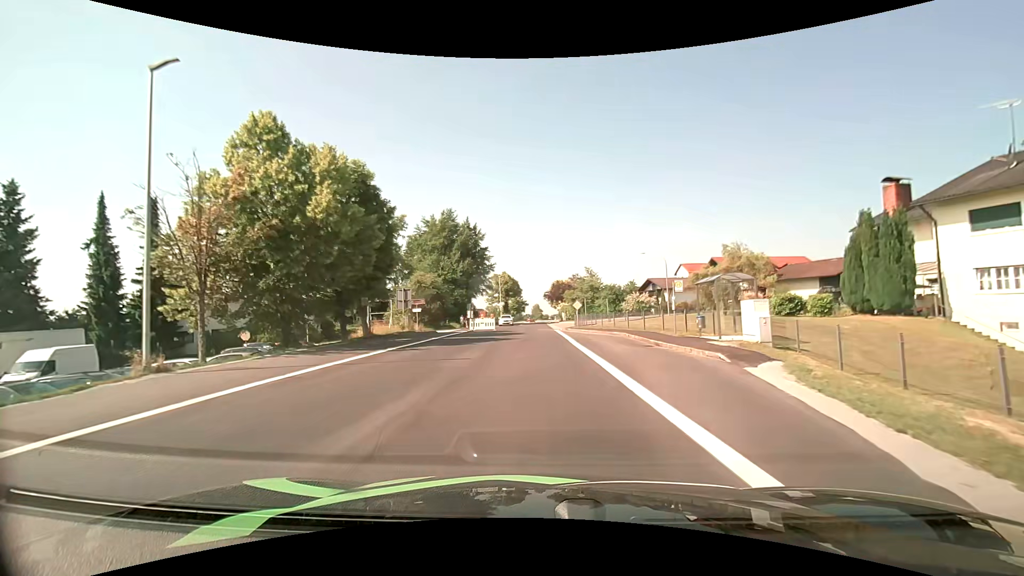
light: Day
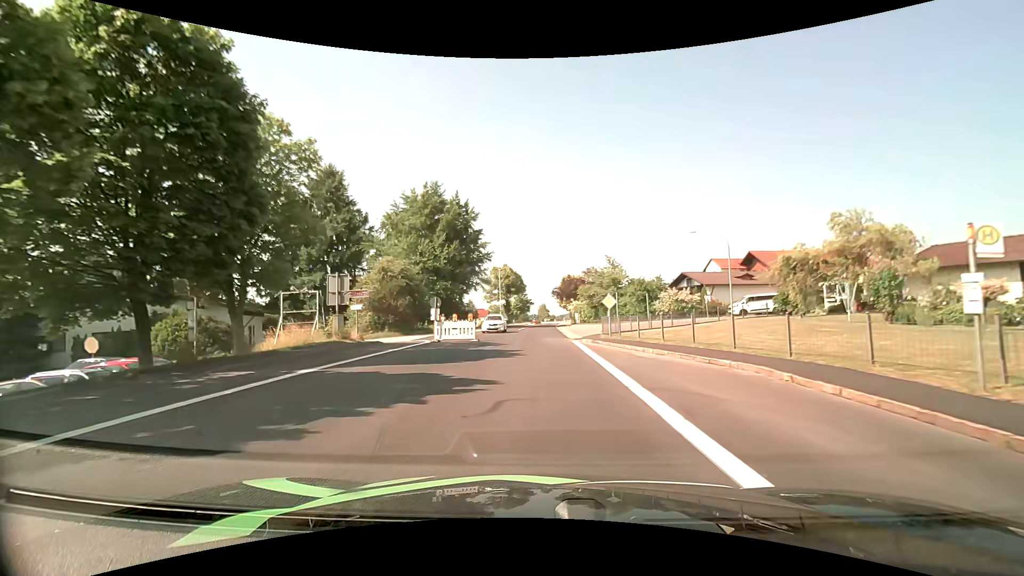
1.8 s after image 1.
(-0.1, +16.6) m; -1°
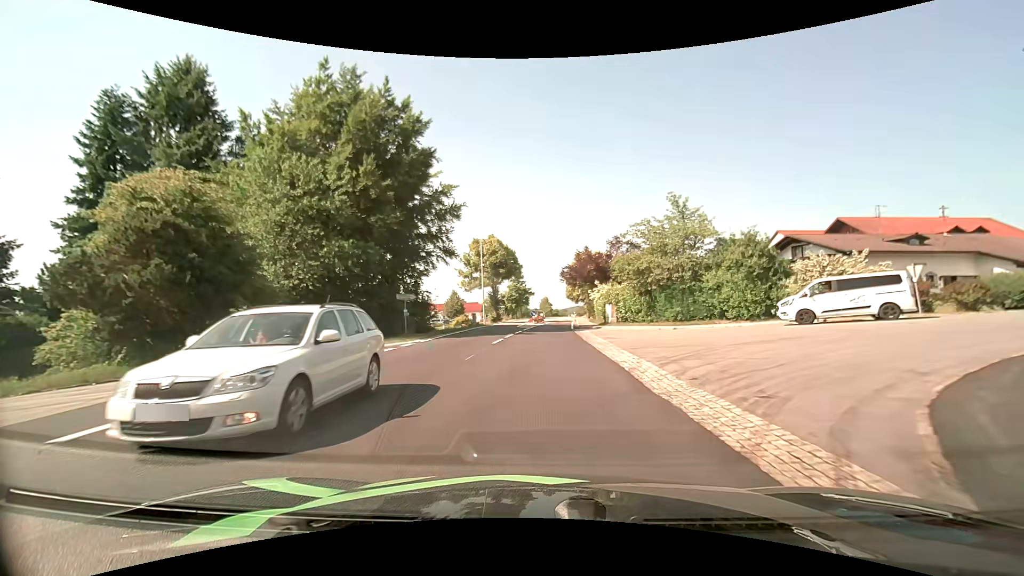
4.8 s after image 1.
(-0.1, +29.0) m; 0°
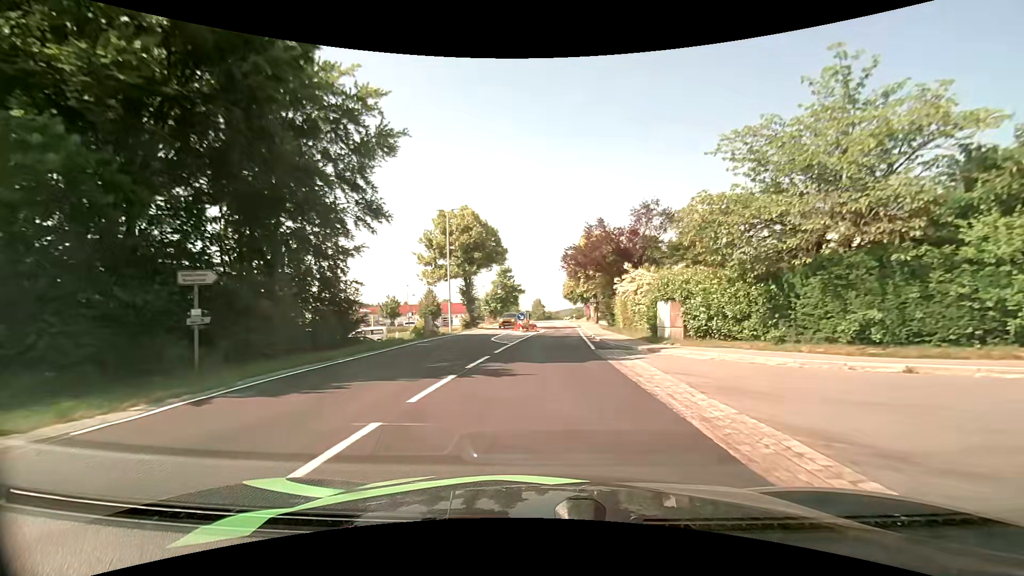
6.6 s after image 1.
(-0.1, +17.8) m; 0°
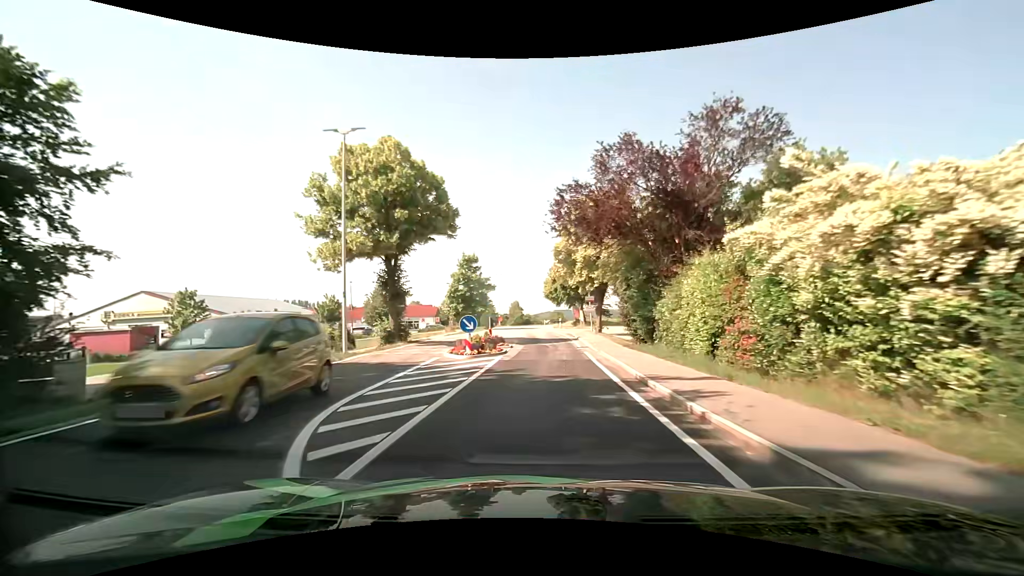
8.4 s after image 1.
(+0.3, +17.9) m; +2°
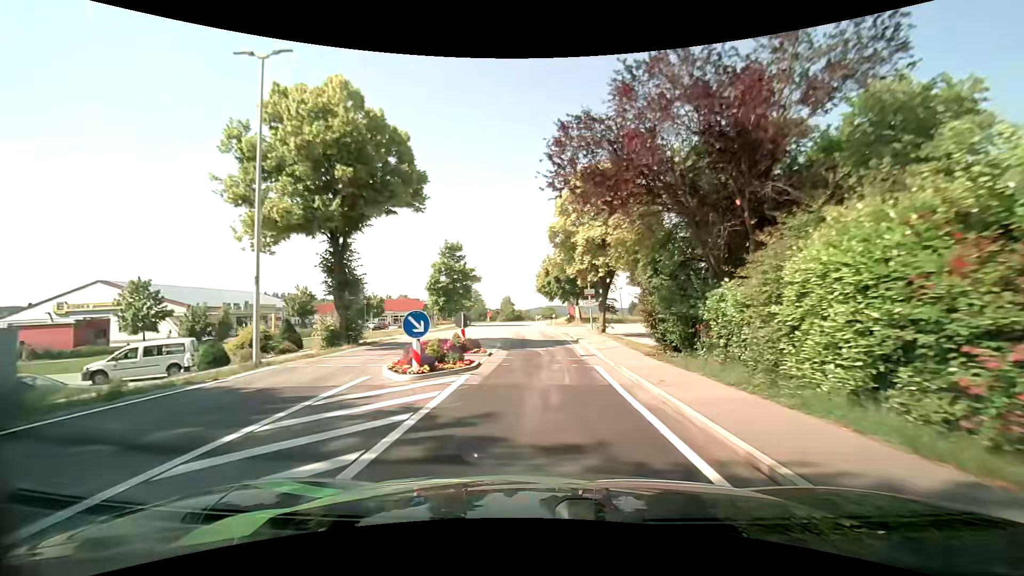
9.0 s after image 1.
(+0.1, +6.1) m; +1°
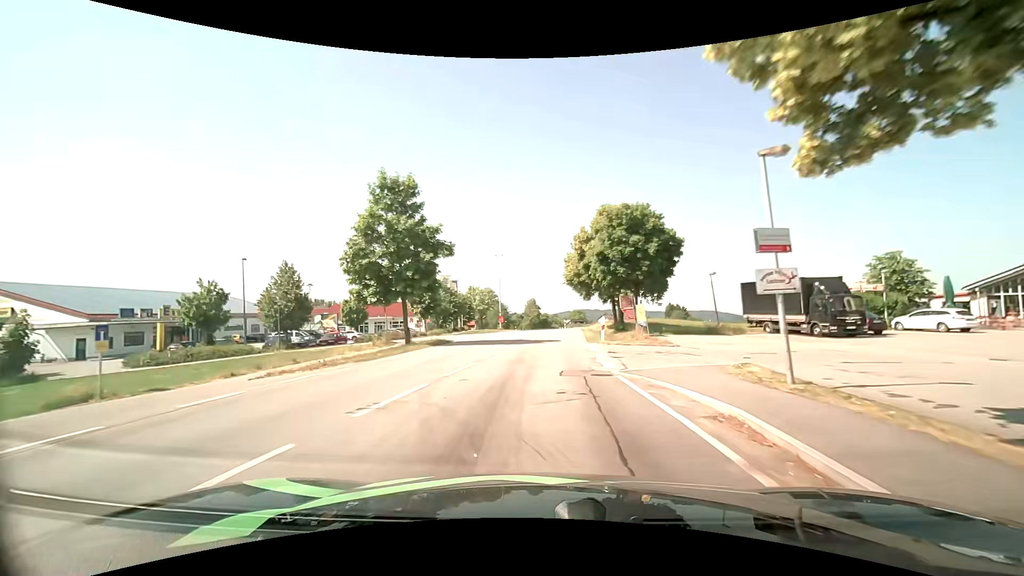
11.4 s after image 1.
(-0.3, +24.9) m; -4°
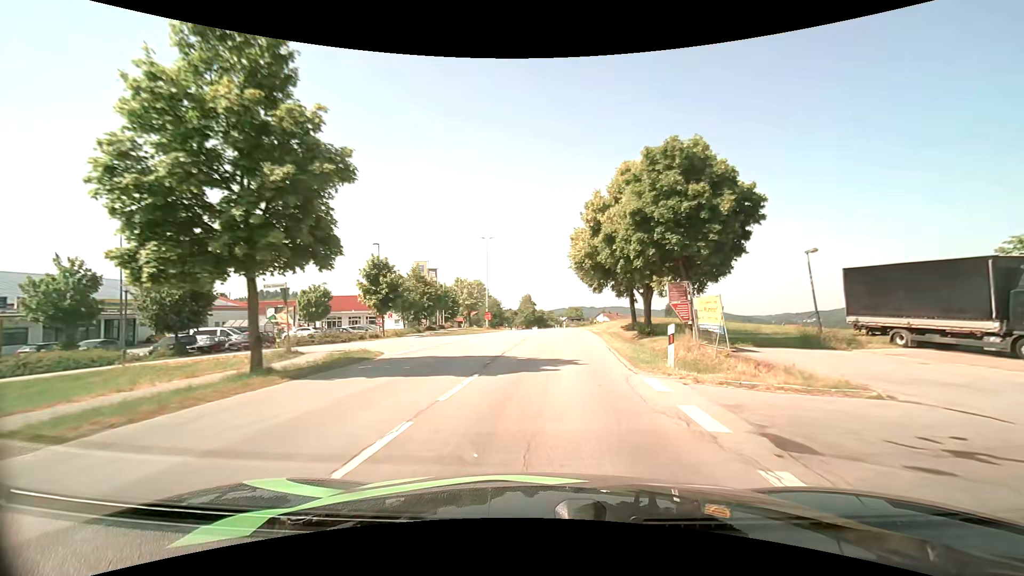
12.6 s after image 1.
(0.0, +13.0) m; +1°
(0, +10) (+1, +20) (+1, +30) (+2, +40) (+2, +50) (+2, +60) (+2, +70) (+1, +80) (0, +90) (-2, +100) m
